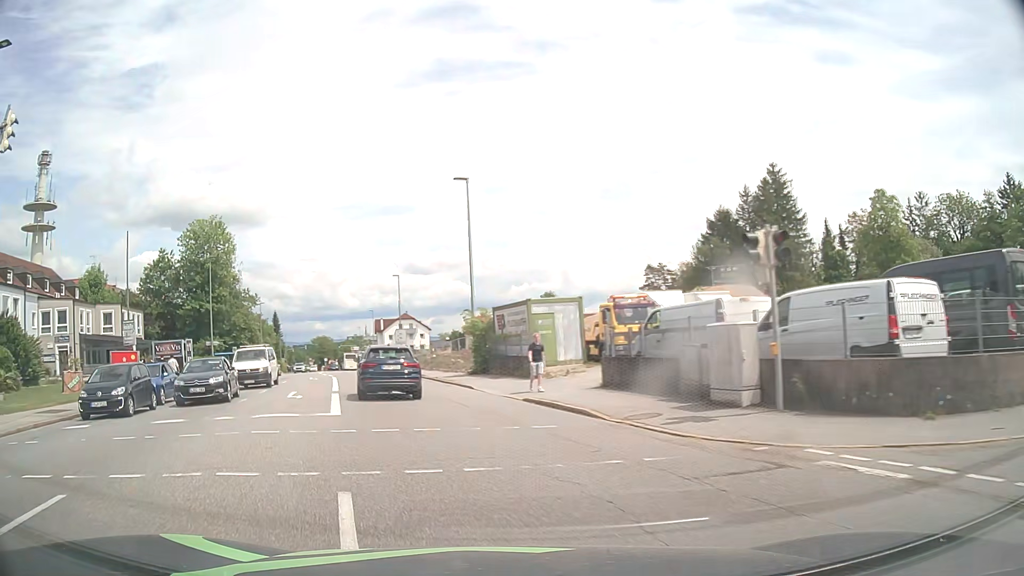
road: tertiary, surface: asphalt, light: Day
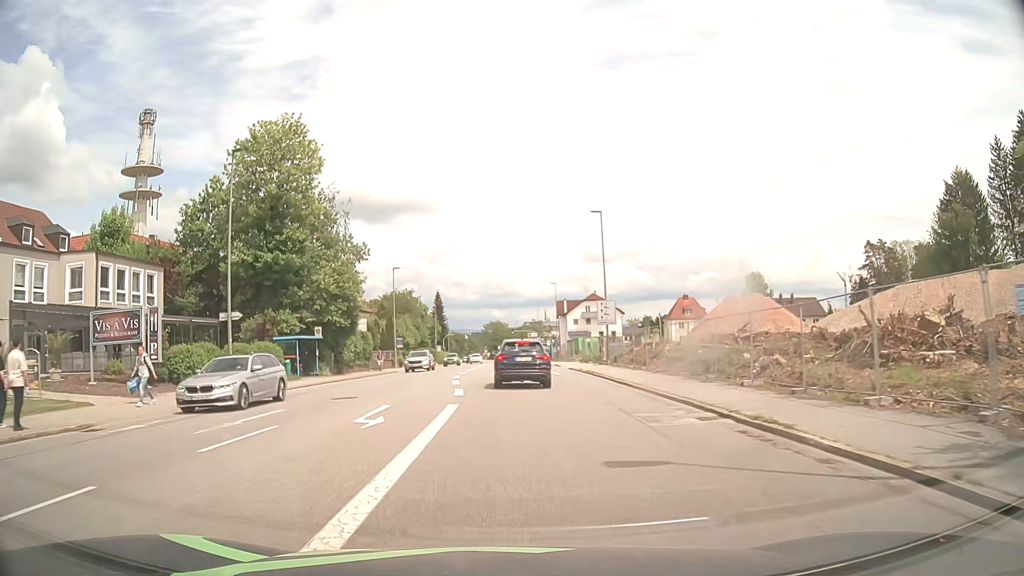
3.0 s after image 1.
(-5.8, +29.7) m; -15°
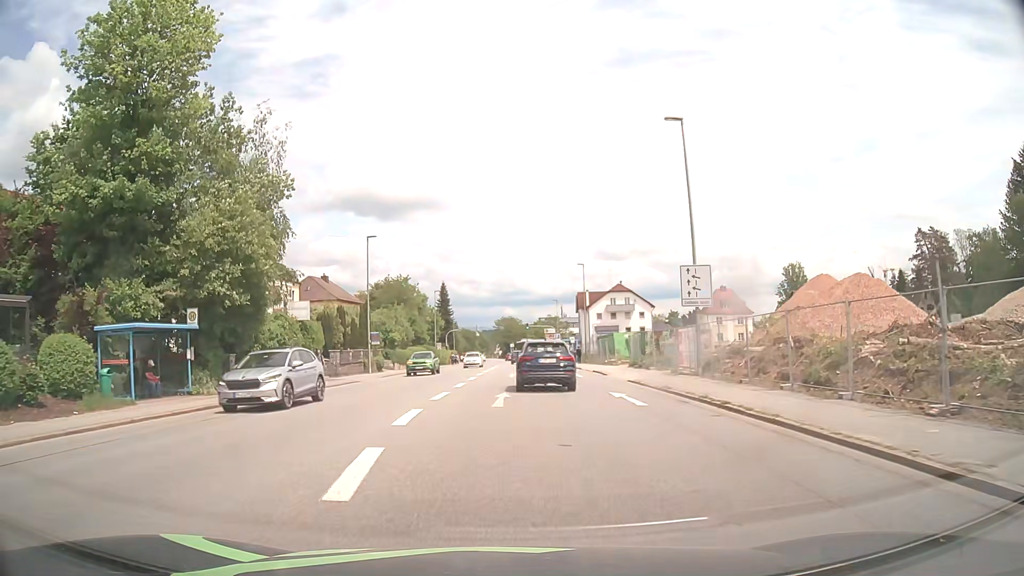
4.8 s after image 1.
(-0.2, +18.8) m; -1°
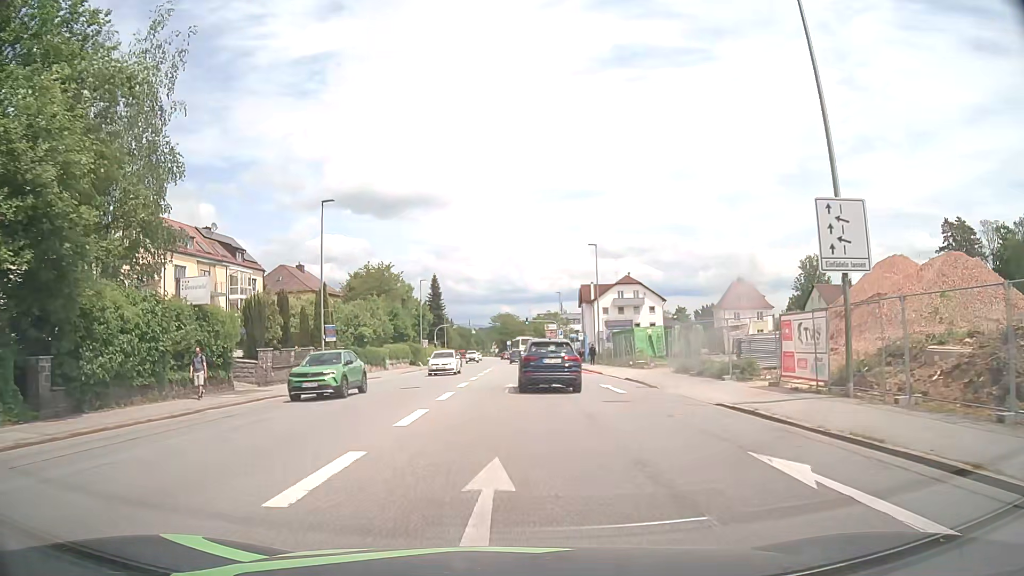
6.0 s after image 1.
(0.0, +12.2) m; 0°
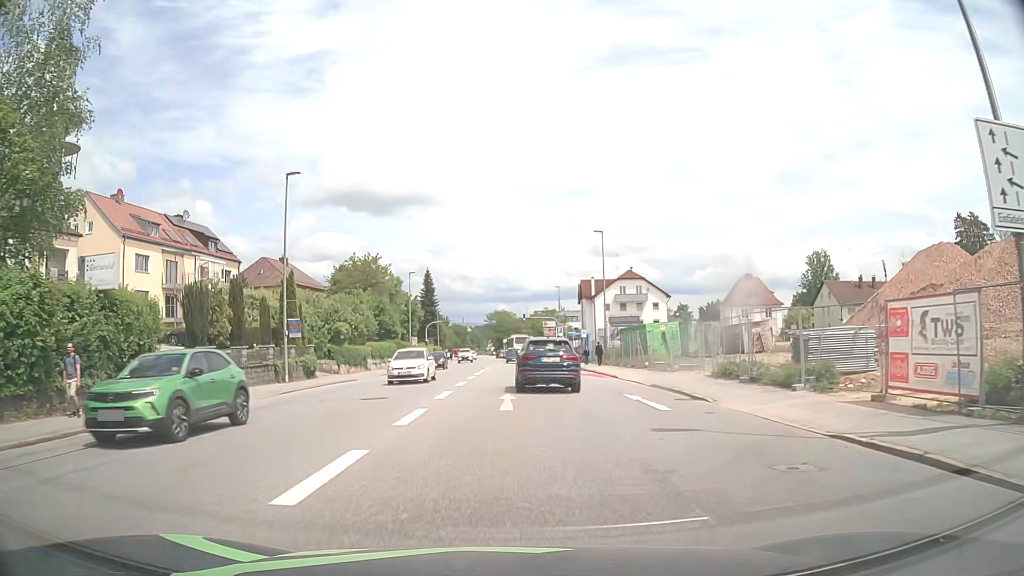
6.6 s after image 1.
(0.0, +6.1) m; 0°
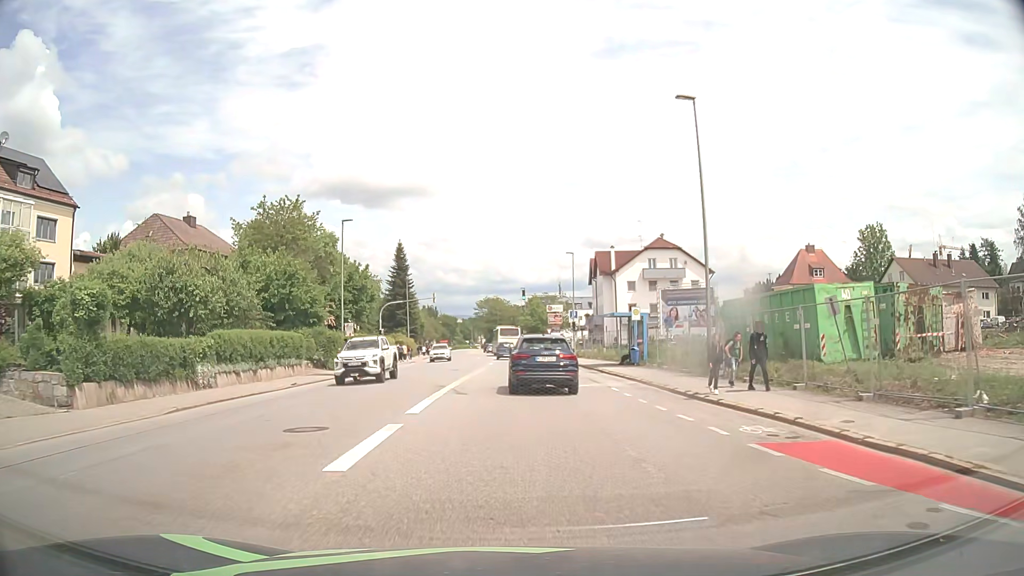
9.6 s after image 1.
(+0.2, +28.1) m; +1°
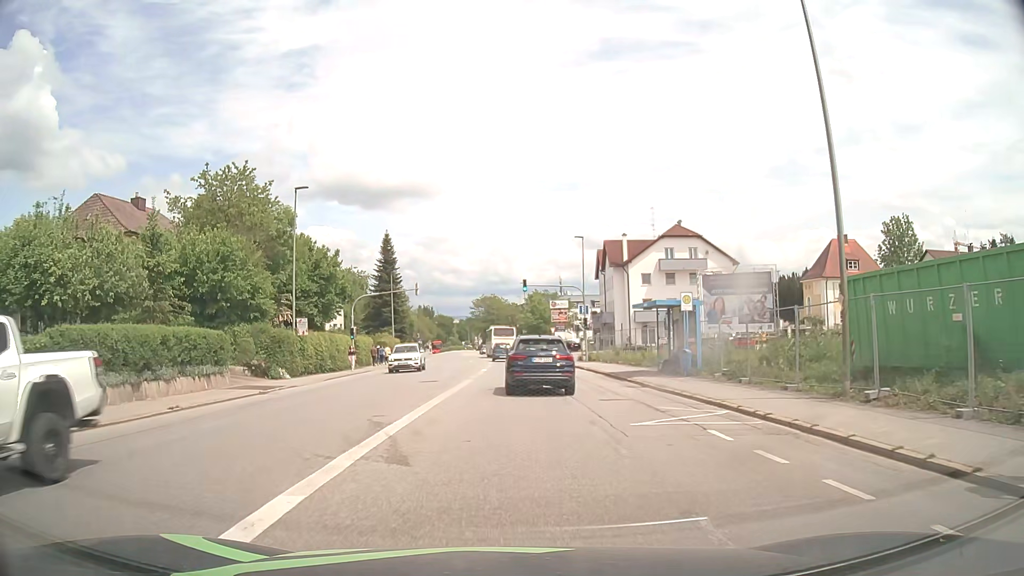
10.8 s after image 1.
(0.0, +10.4) m; 0°
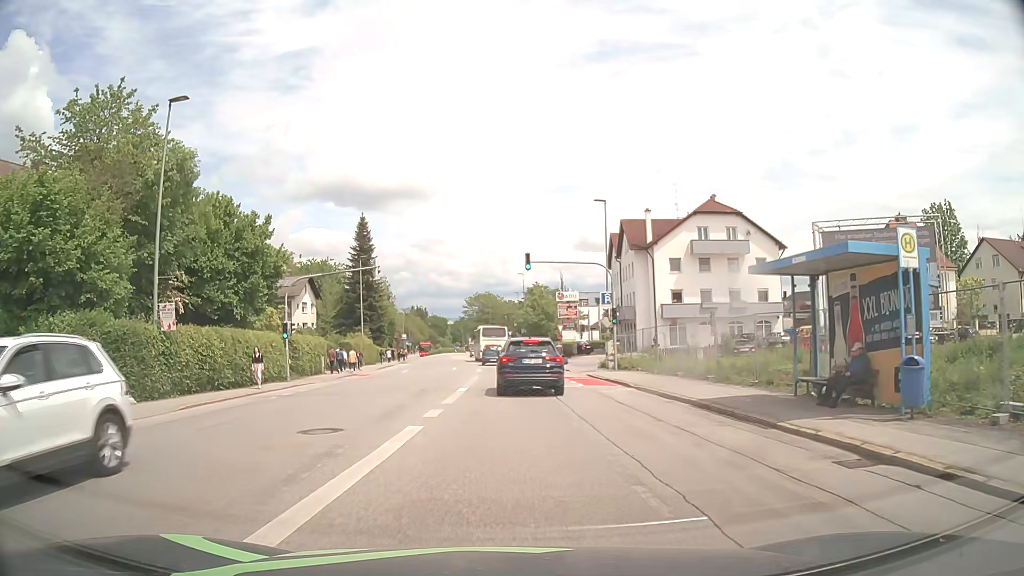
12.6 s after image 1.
(0.0, +14.9) m; 0°
(0, +10) (0, +20) (0, +30) (0, +40) (-1, +50) (-1, +60) (-2, +70) (-3, +80) (-4, +90) (-4, +100) m
